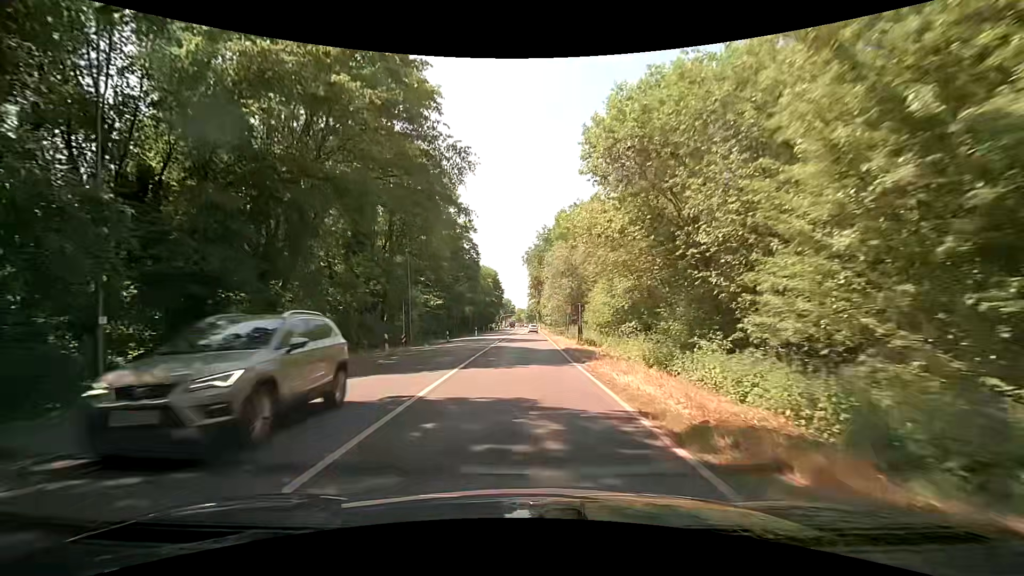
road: secondary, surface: asphalt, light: Day
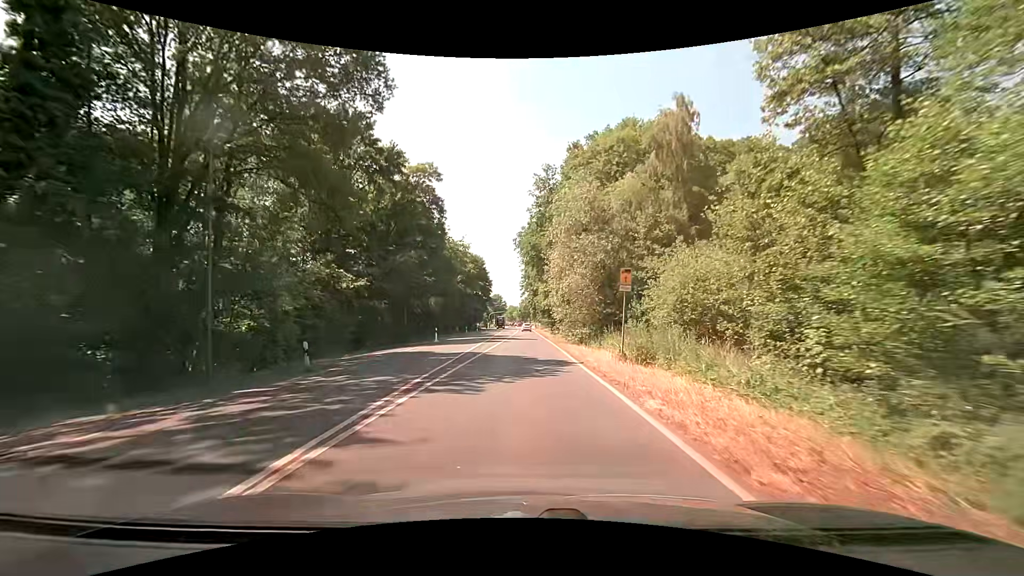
(+0.3, +28.1) m; +1°
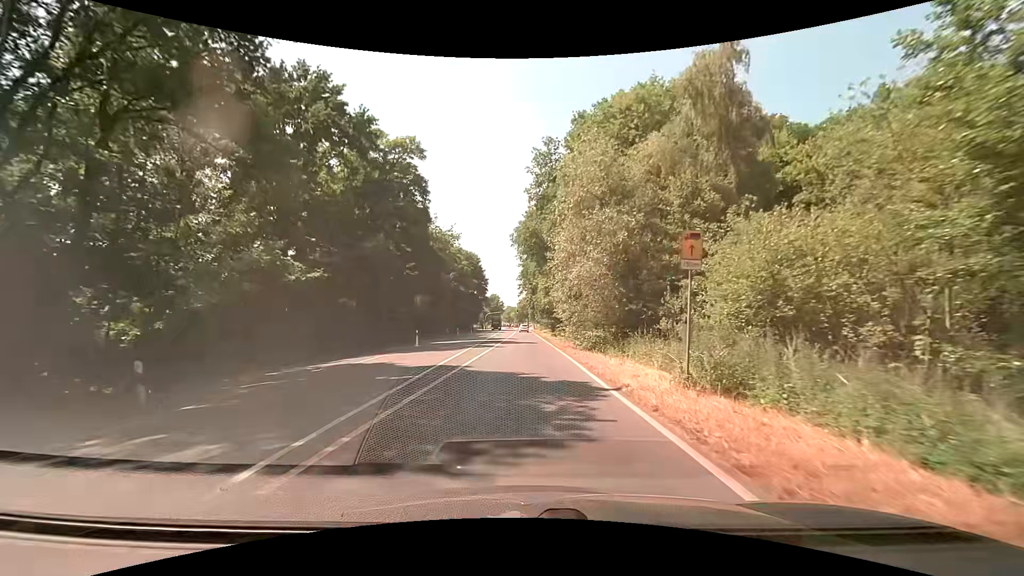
(0.0, +7.2) m; 0°
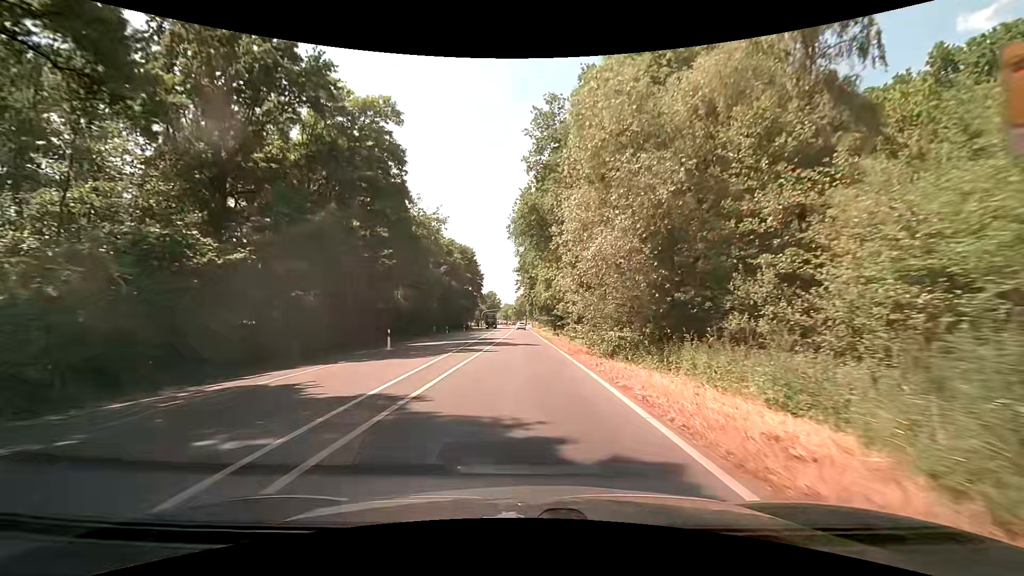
(0.0, +7.2) m; 0°
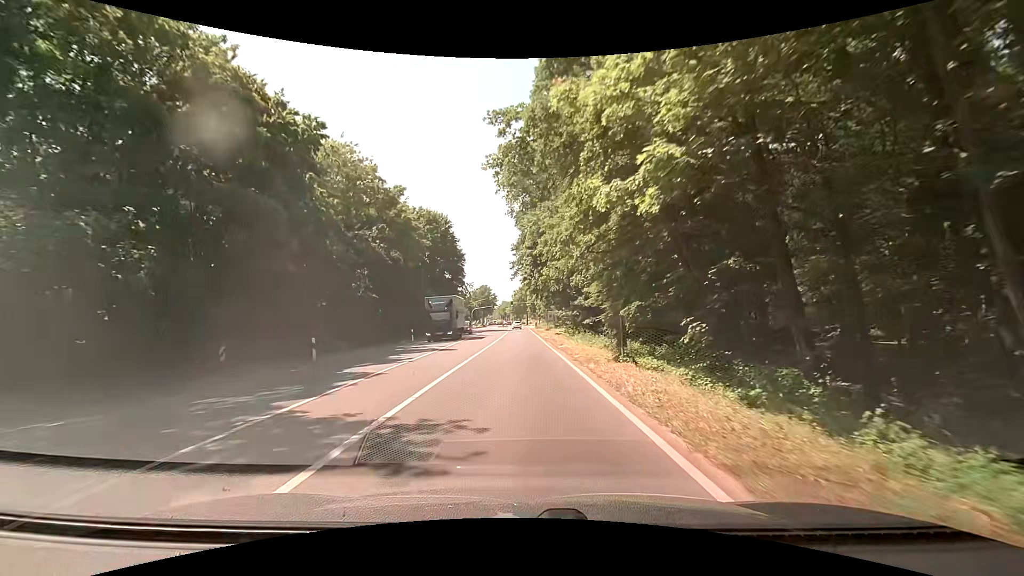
(+0.2, +36.3) m; 0°
(0, +10) (0, +20) (0, +30) (0, +40) (0, +50) (0, +60) (-1, +70) (-1, +80) (-1, +90) (-1, +100) m
